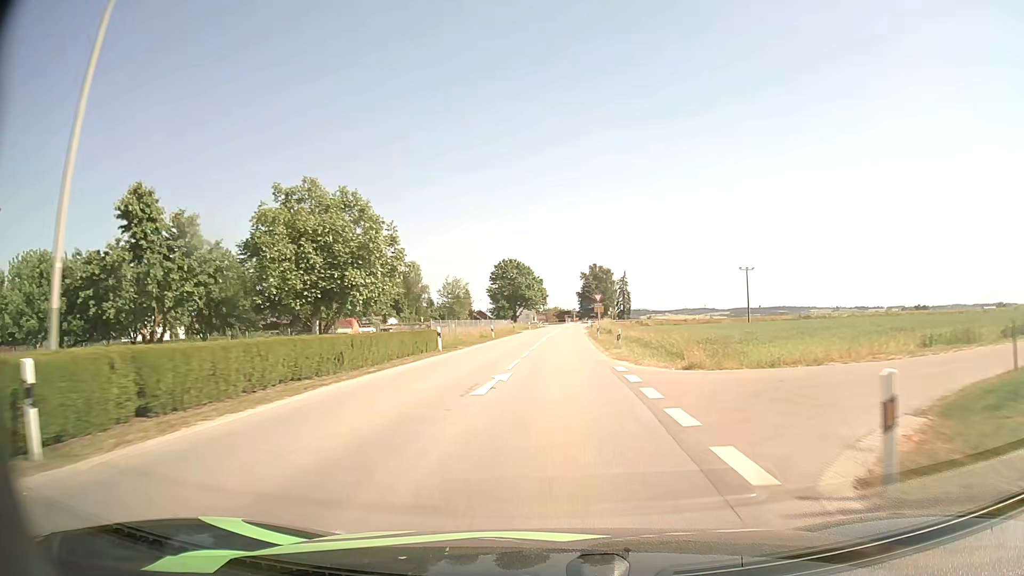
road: secondary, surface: asphalt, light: Day
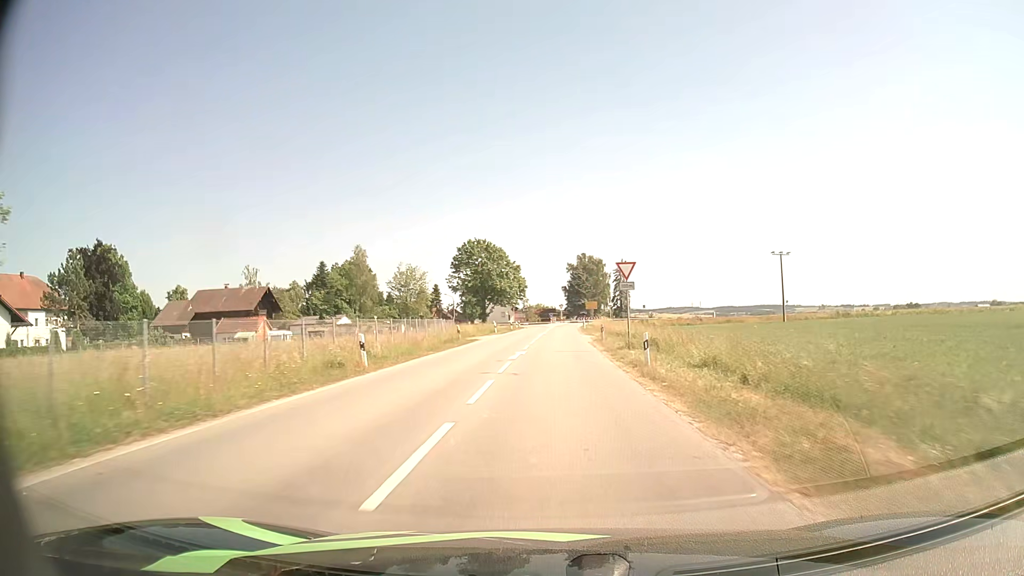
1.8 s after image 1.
(+0.5, +31.3) m; +2°
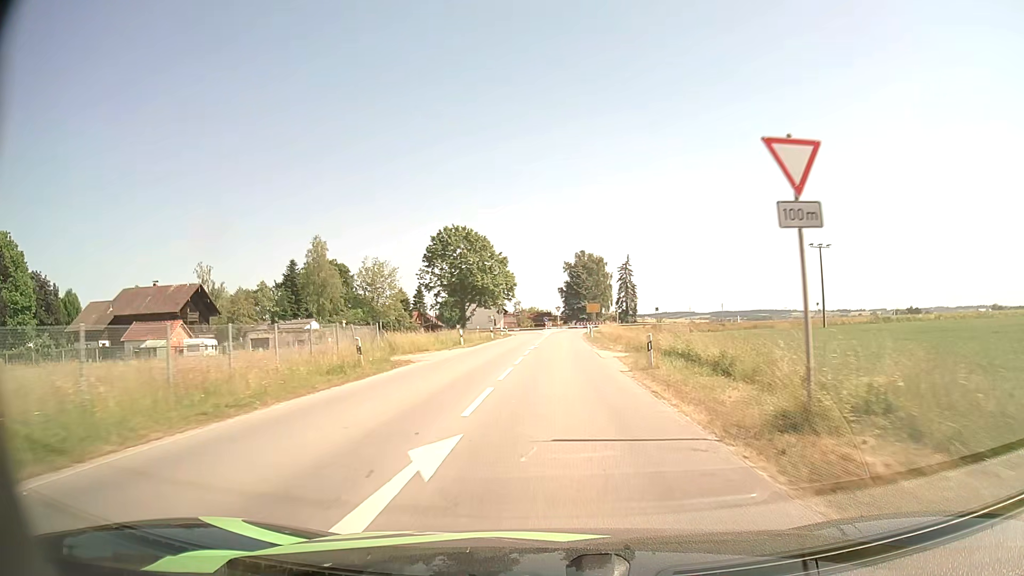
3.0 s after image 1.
(0.0, +18.9) m; 0°
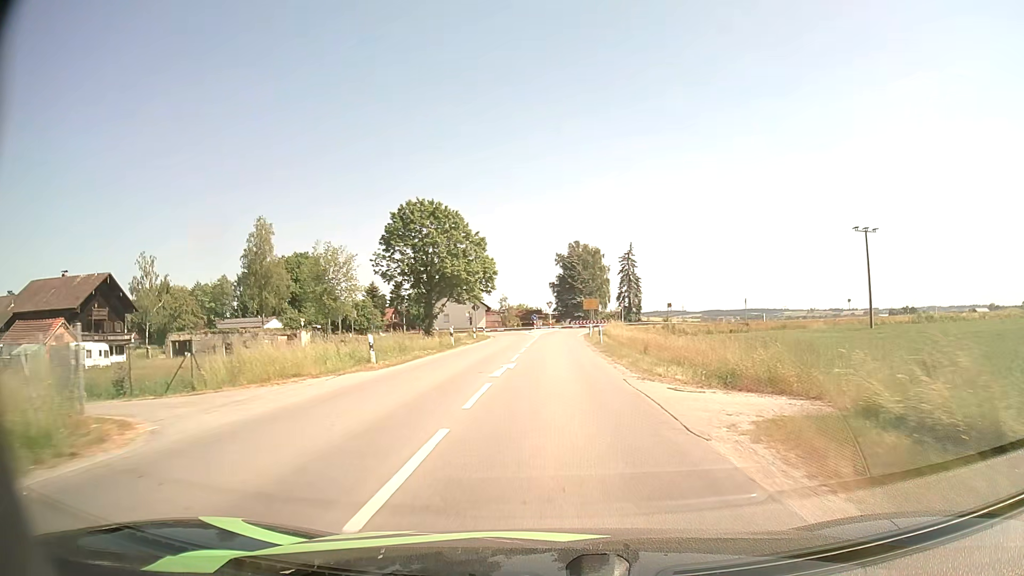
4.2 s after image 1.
(+0.1, +17.1) m; +1°
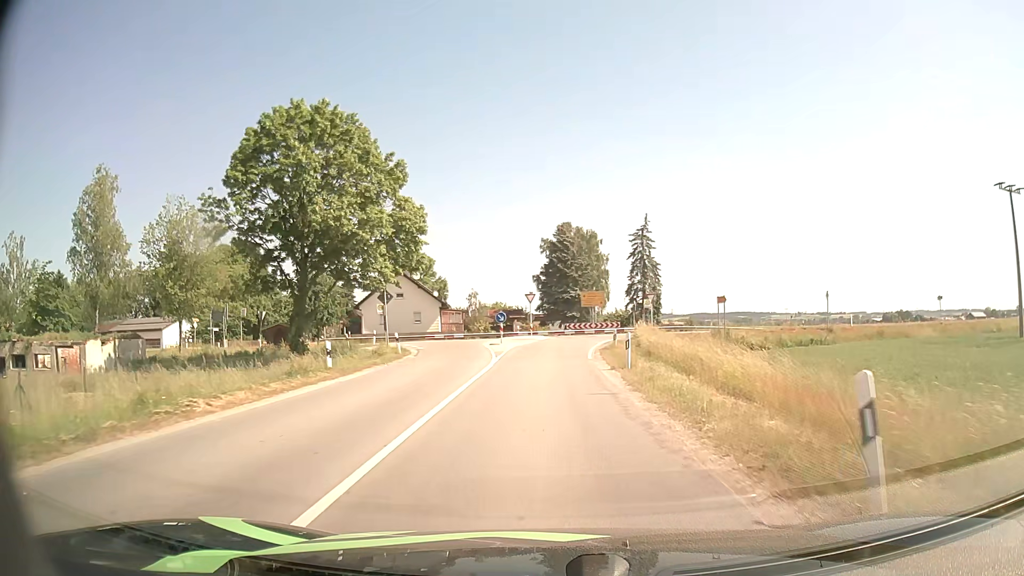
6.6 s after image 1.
(+0.4, +30.6) m; +1°
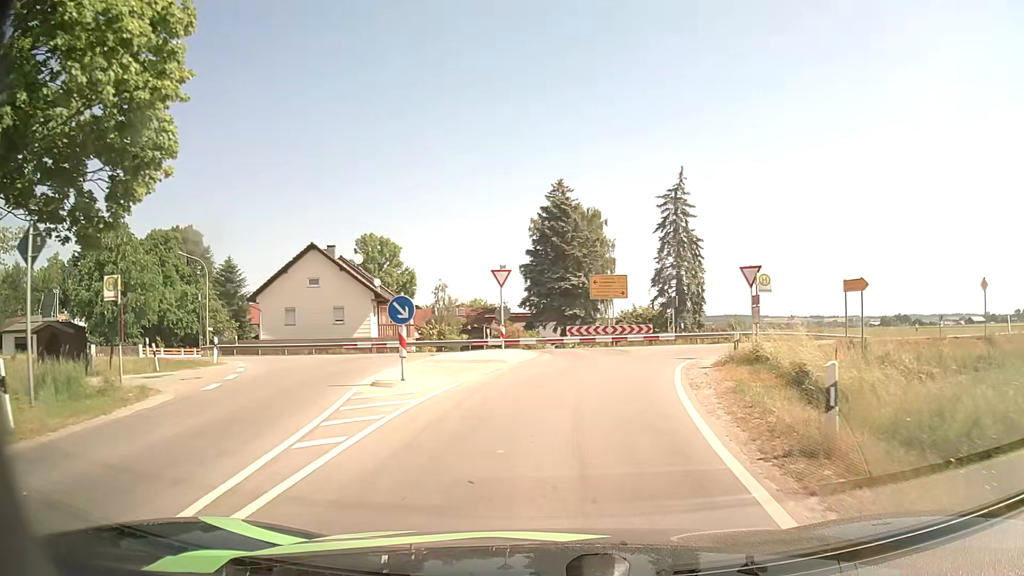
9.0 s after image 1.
(+0.2, +24.1) m; +1°
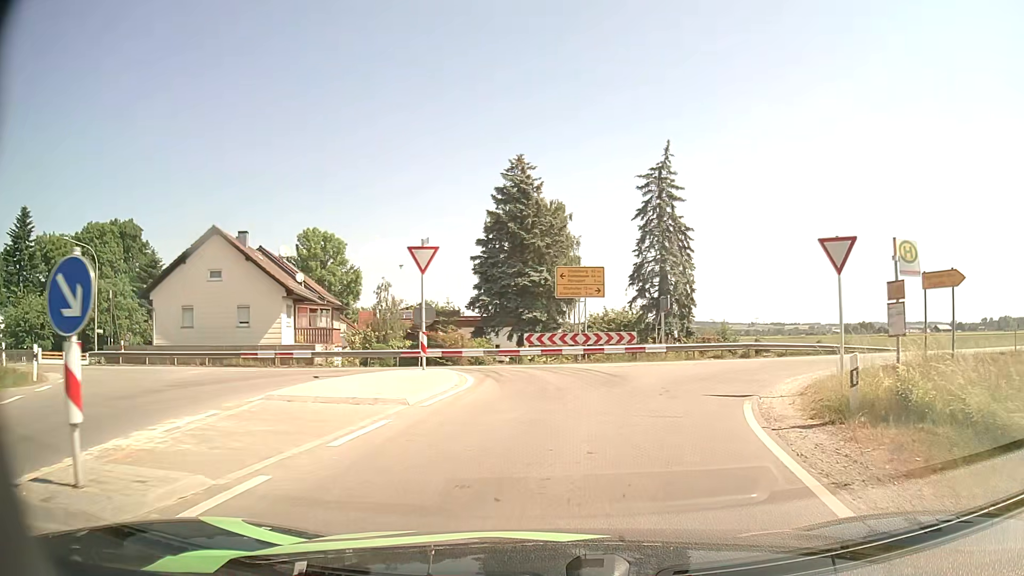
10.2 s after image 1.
(+0.2, +9.3) m; +4°
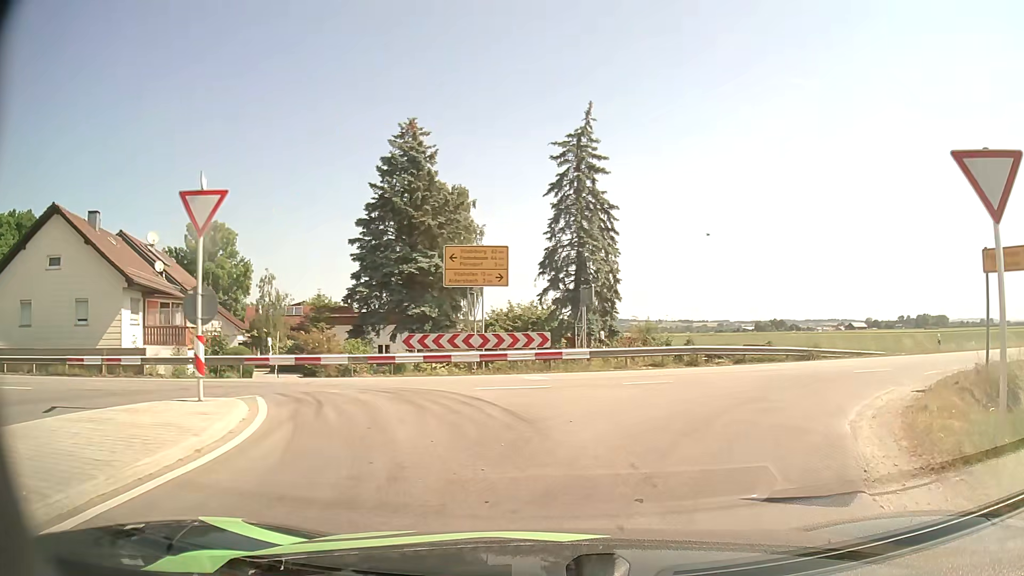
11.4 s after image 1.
(+0.4, +7.2) m; +8°
(+2, +10) (+9, +17) (+18, +21) (+27, +24) (+37, +28) (+46, +31) (+56, +34) (+65, +37) (+75, +41) (+84, +44) m
